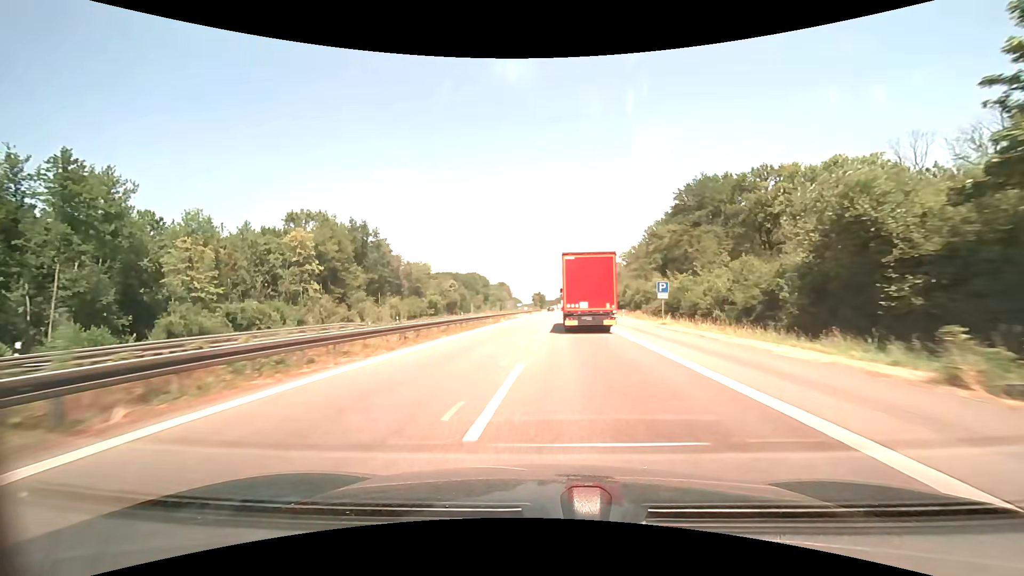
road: motorway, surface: asphalt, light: Day
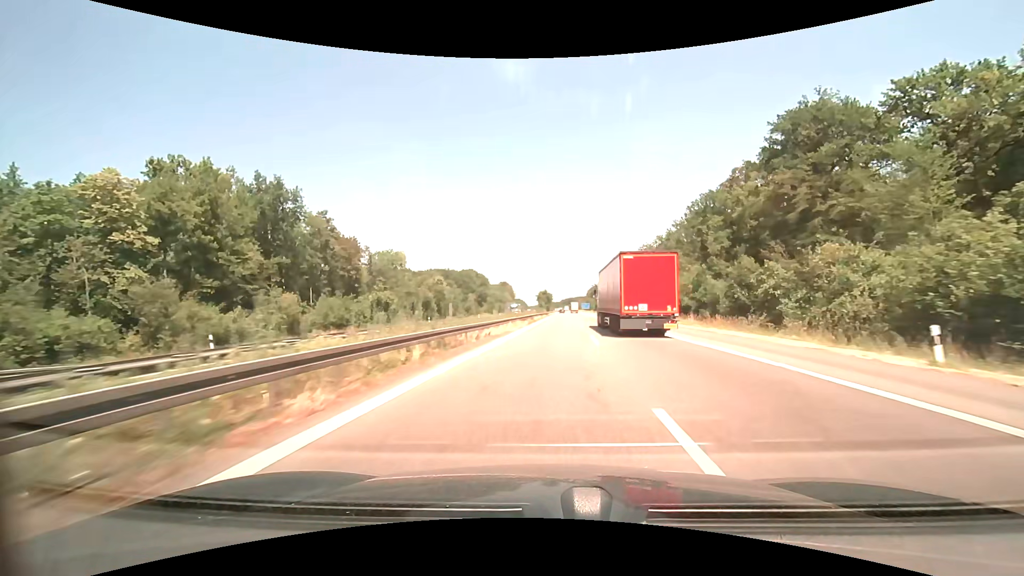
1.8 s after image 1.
(-0.8, +41.1) m; -1°
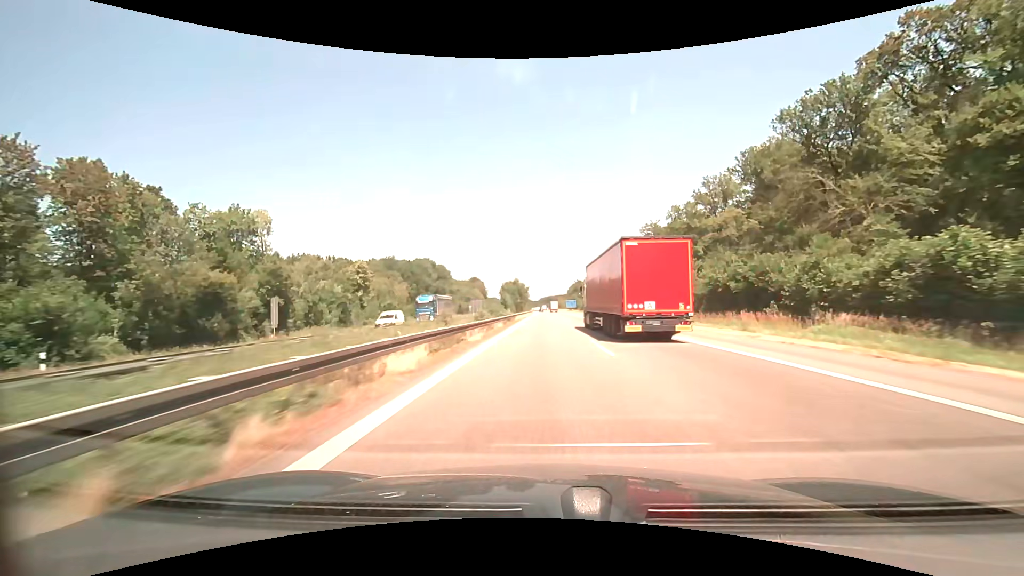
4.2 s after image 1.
(+1.9, +58.4) m; +3°
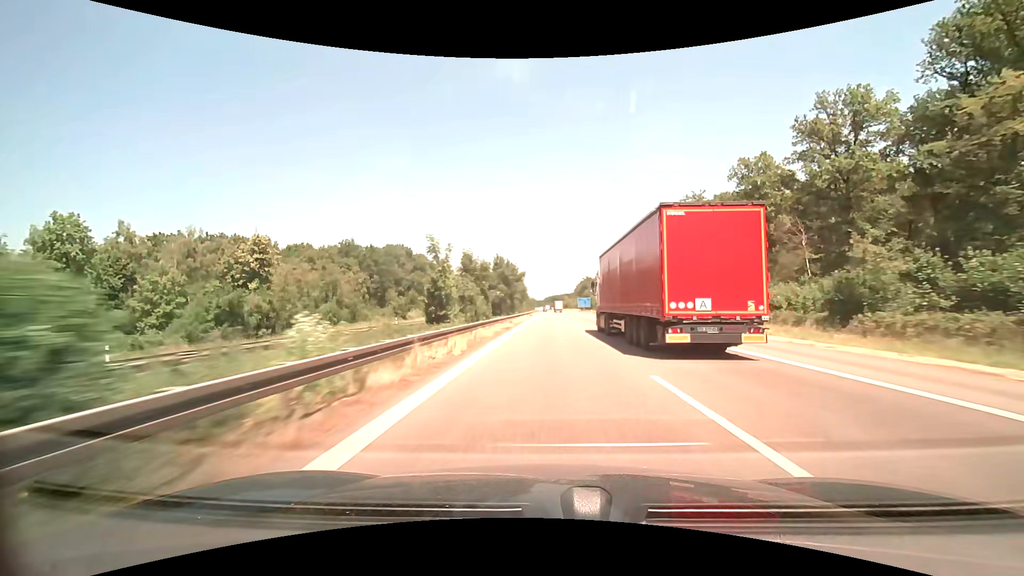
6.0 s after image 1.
(-0.3, +47.0) m; -1°
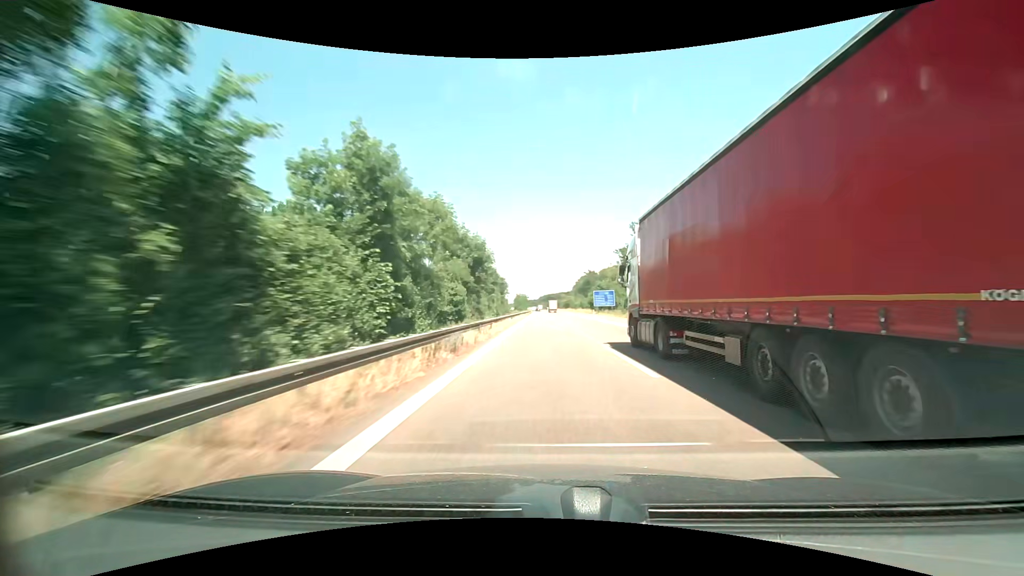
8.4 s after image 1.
(+0.1, +66.1) m; +1°
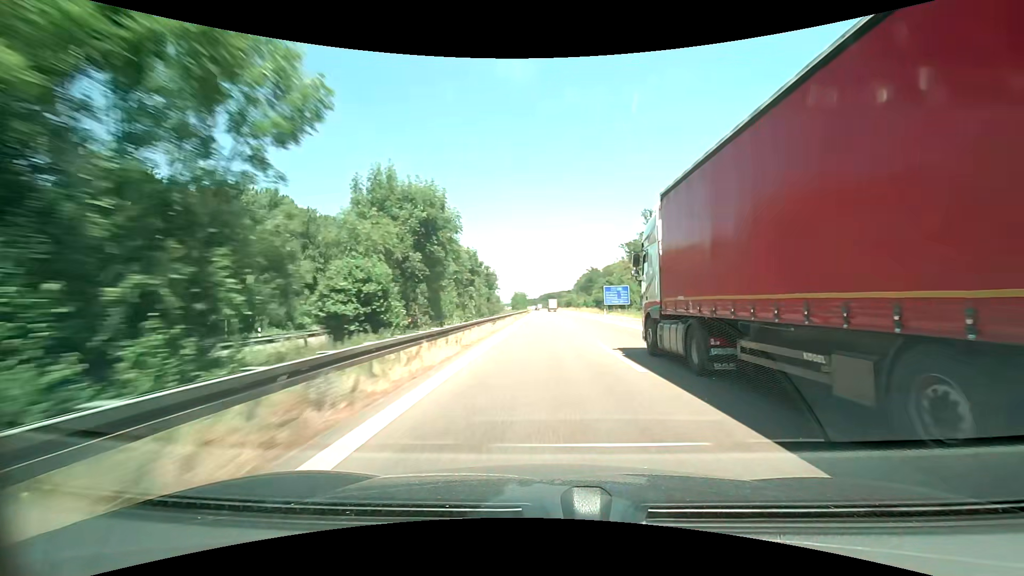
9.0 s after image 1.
(0.0, +17.0) m; 0°
(0, +10) (0, +20) (0, +30) (0, +40) (0, +50) (0, +60) (0, +70) (0, +80) (-1, +90) (-1, +100) m
